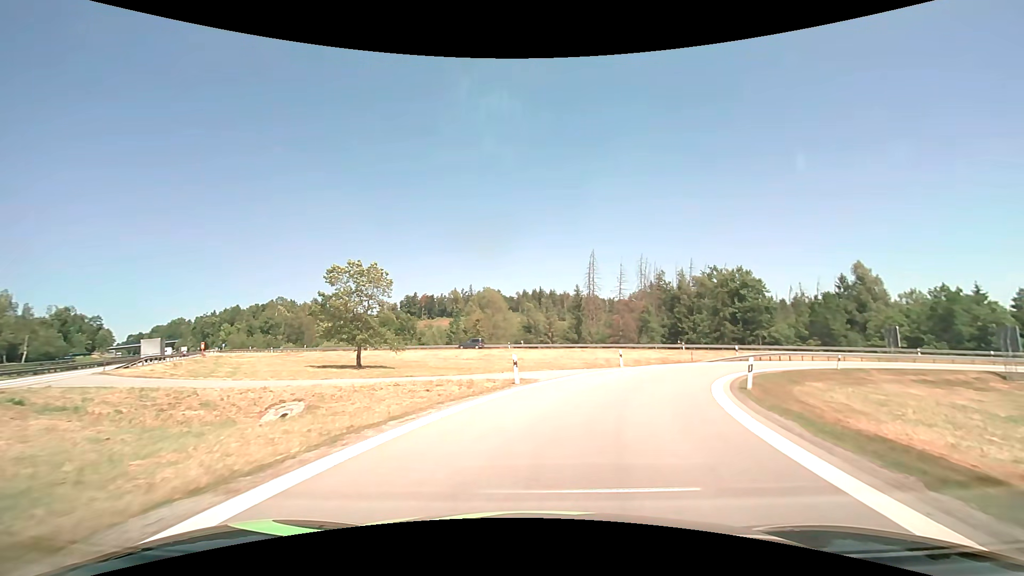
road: motorway_link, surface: asphalt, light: Day
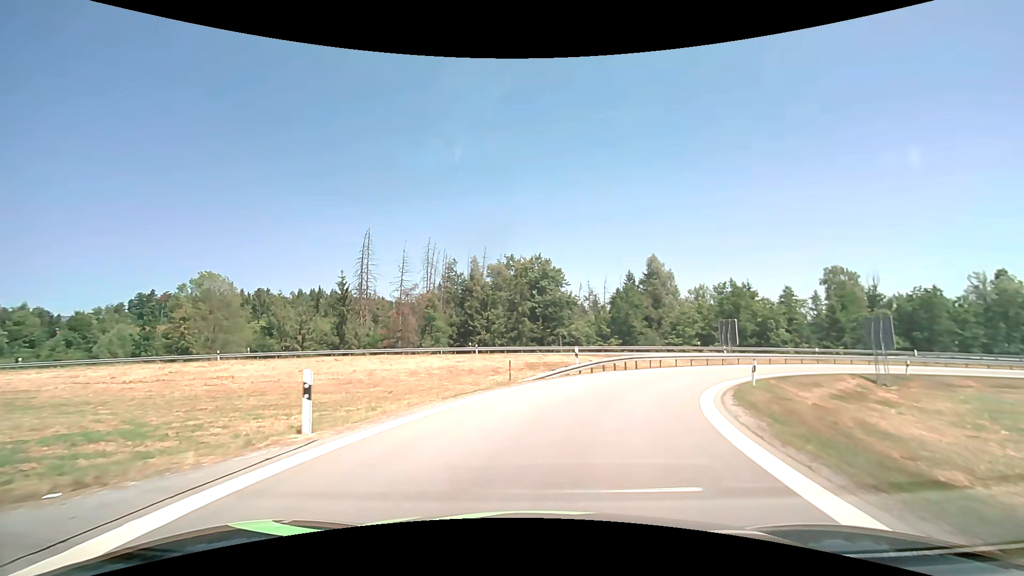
(+4.6, +21.0) m; +25°
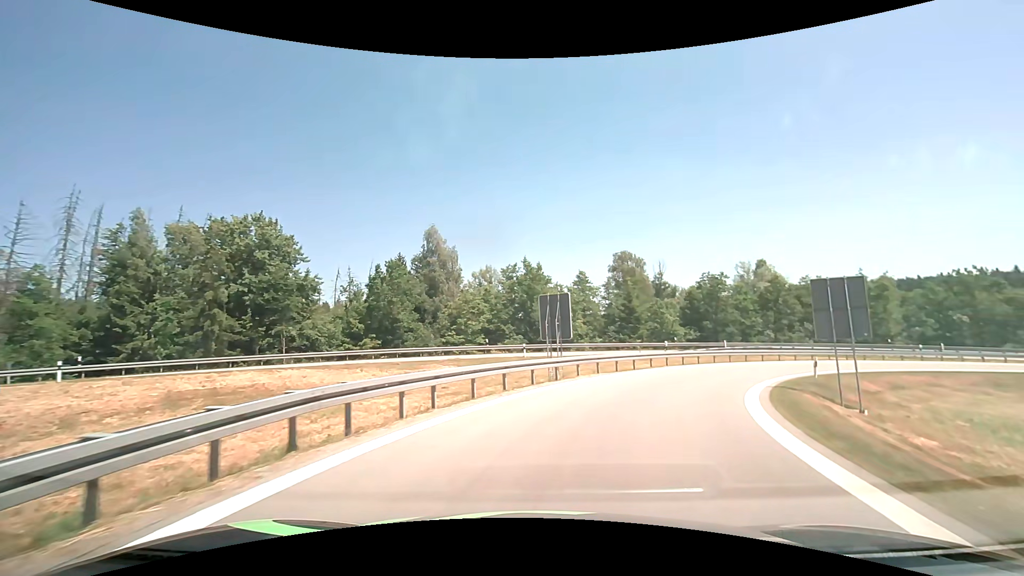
(+4.3, +21.4) m; +24°
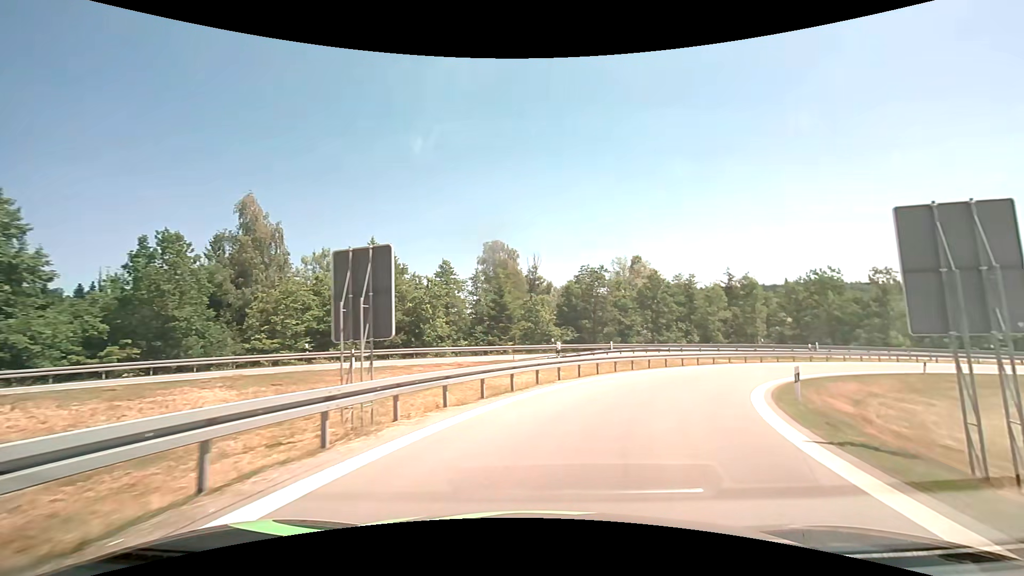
(+1.4, +11.0) m; +15°
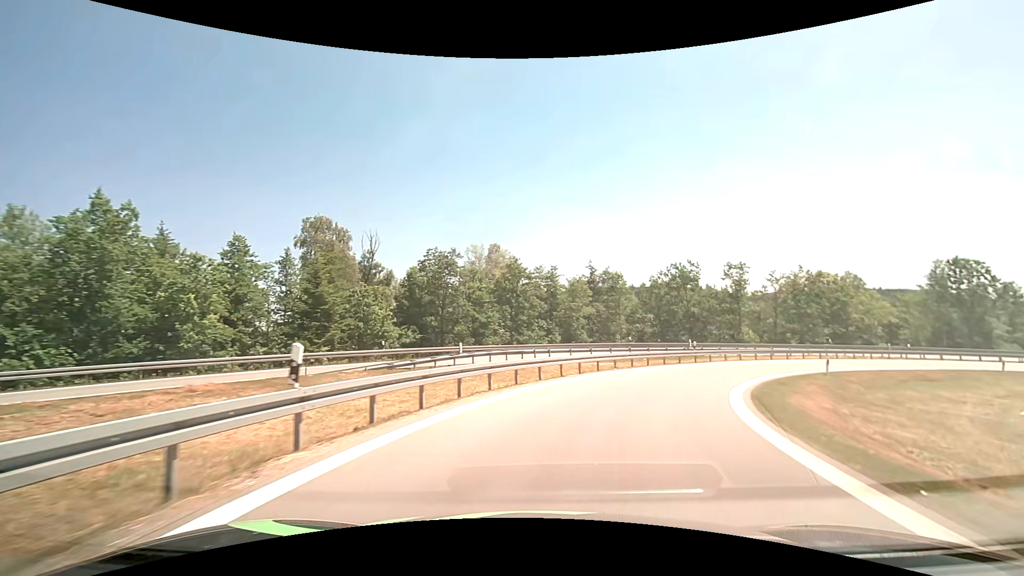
(+1.7, +11.1) m; +16°
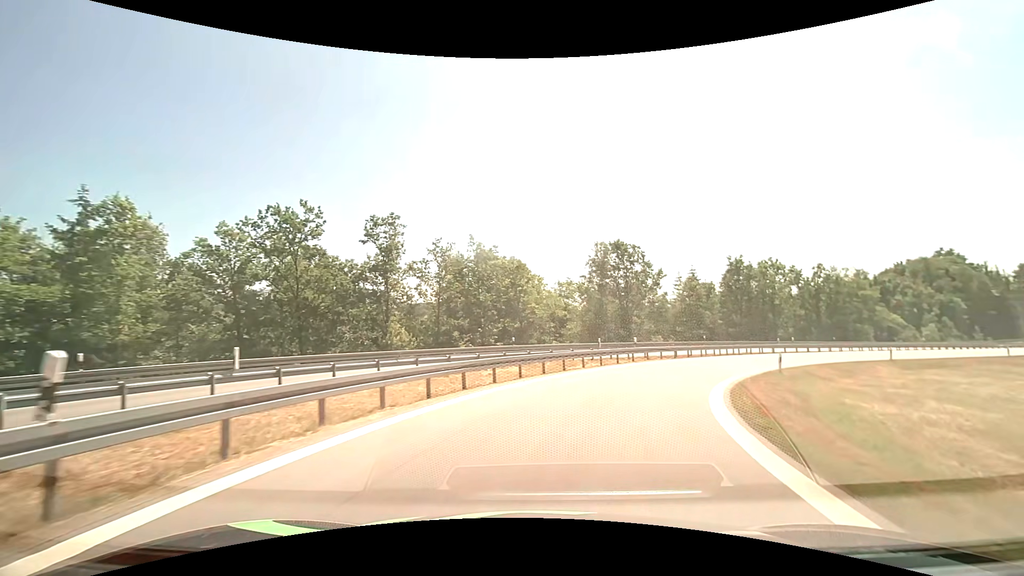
(+10.6, +27.5) m; +40°
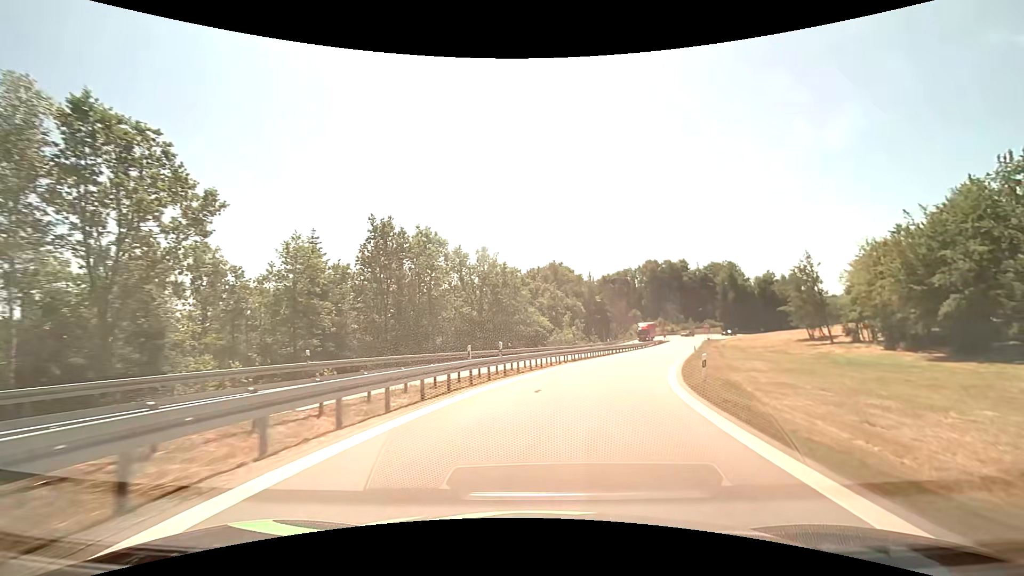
(+10.7, +30.7) m; +39°
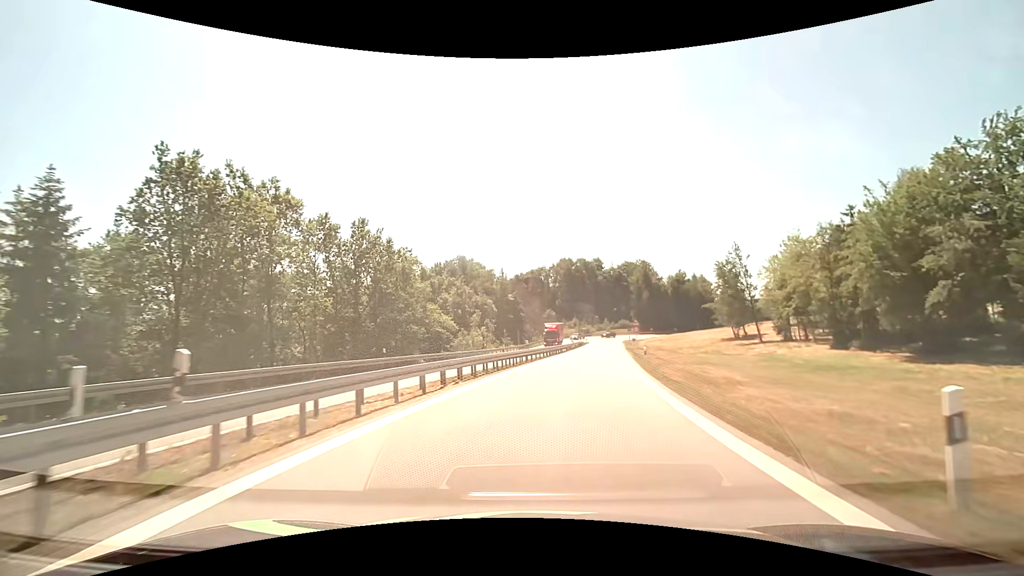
(+1.3, +13.9) m; +10°
(0, +10) (+1, +20) (+3, +30) (+4, +40) (+6, +50) (+8, +59) (+9, +69) (+11, +79) (+12, +89) (+14, +99) m
